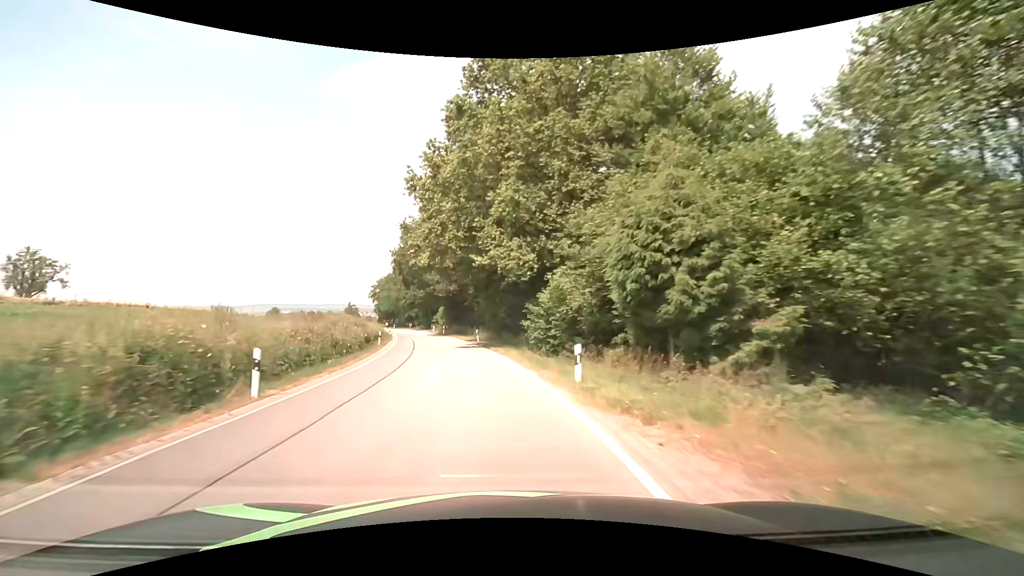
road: secondary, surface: asphalt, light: Day
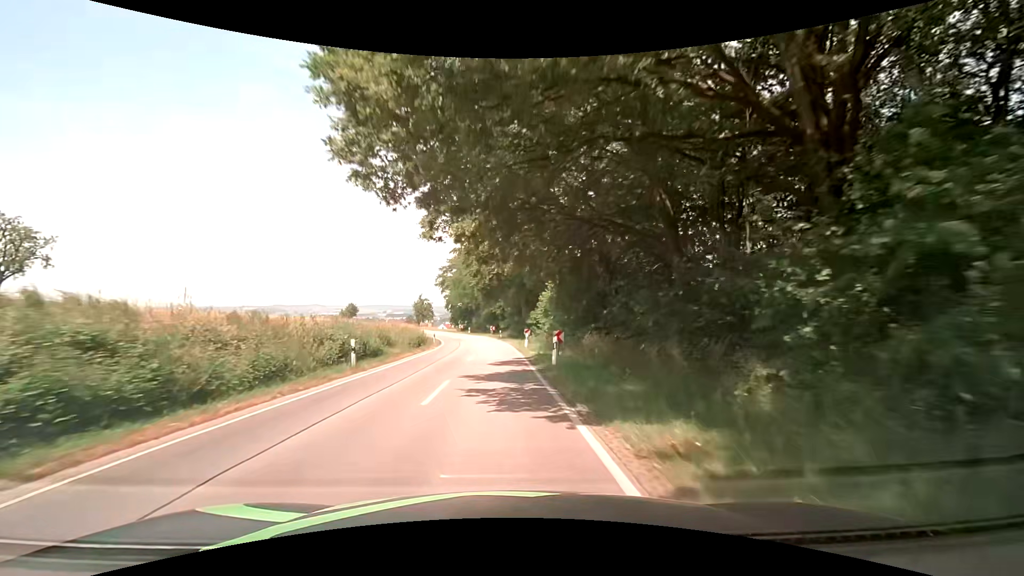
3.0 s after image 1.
(-6.8, +48.9) m; -13°
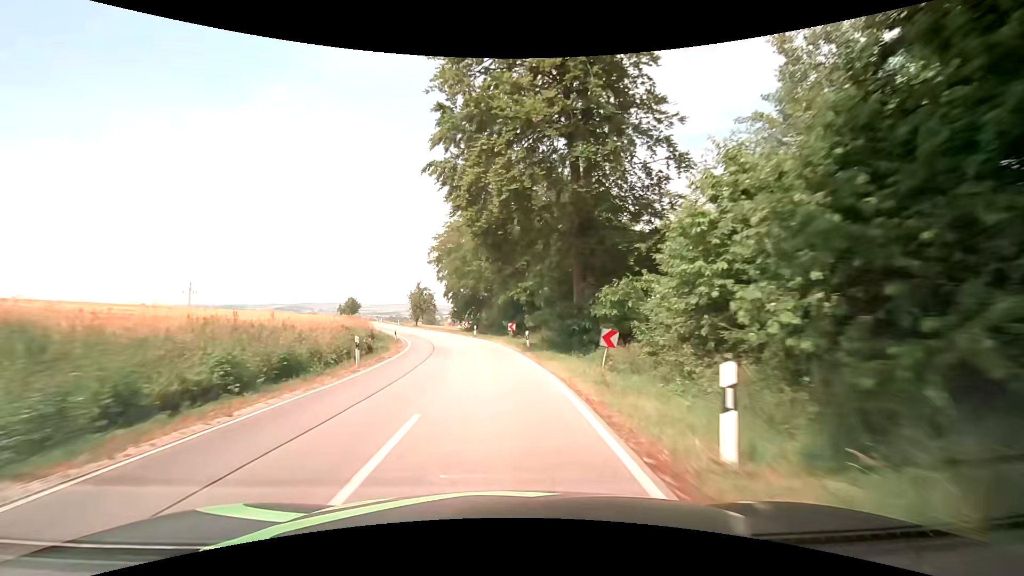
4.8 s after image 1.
(-0.4, +29.0) m; -2°
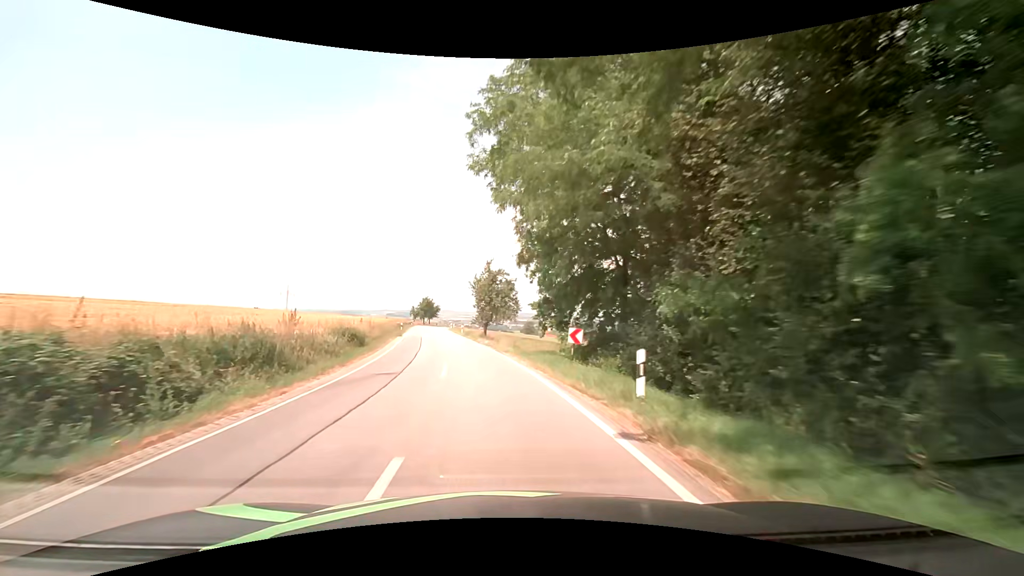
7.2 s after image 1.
(-3.1, +37.9) m; -11°
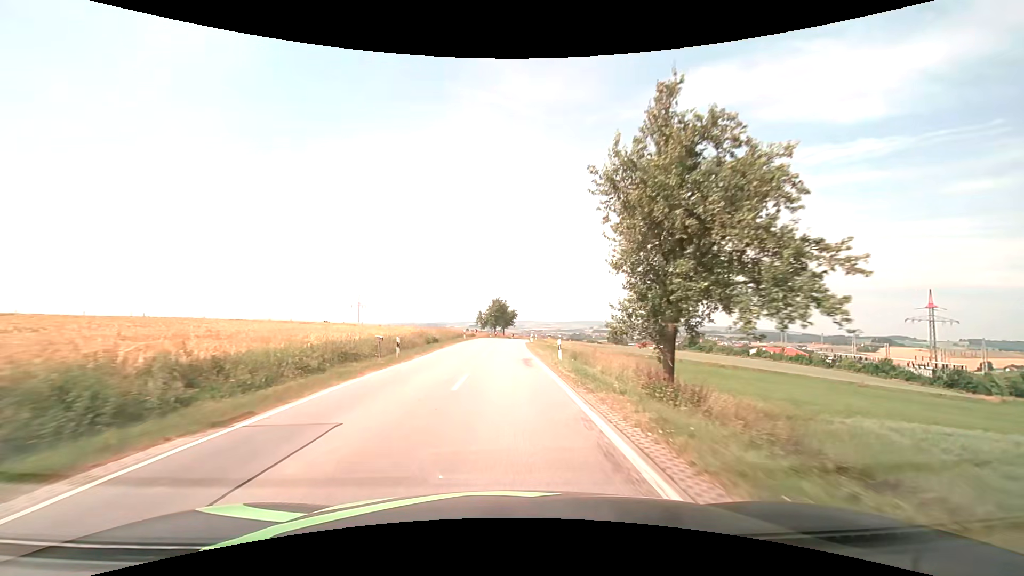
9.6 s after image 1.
(-4.3, +38.1) m; -10°
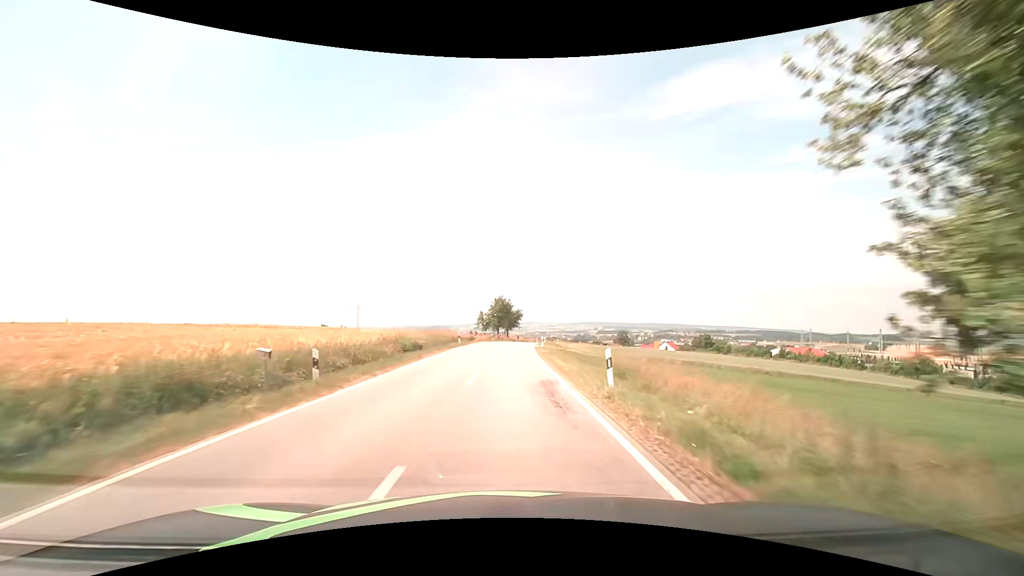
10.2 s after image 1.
(-0.1, +9.9) m; -1°
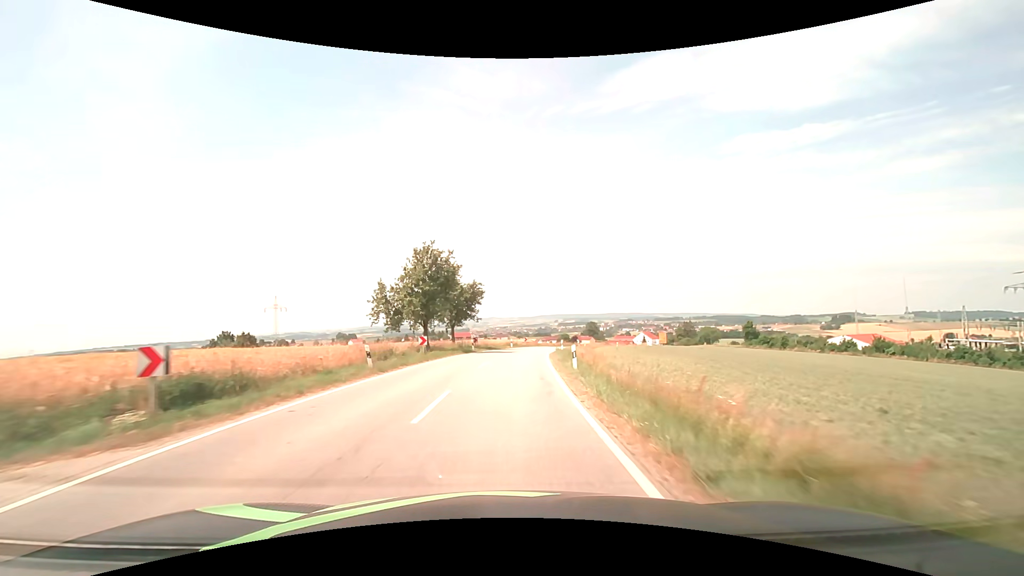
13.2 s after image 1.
(+1.3, +52.4) m; +4°
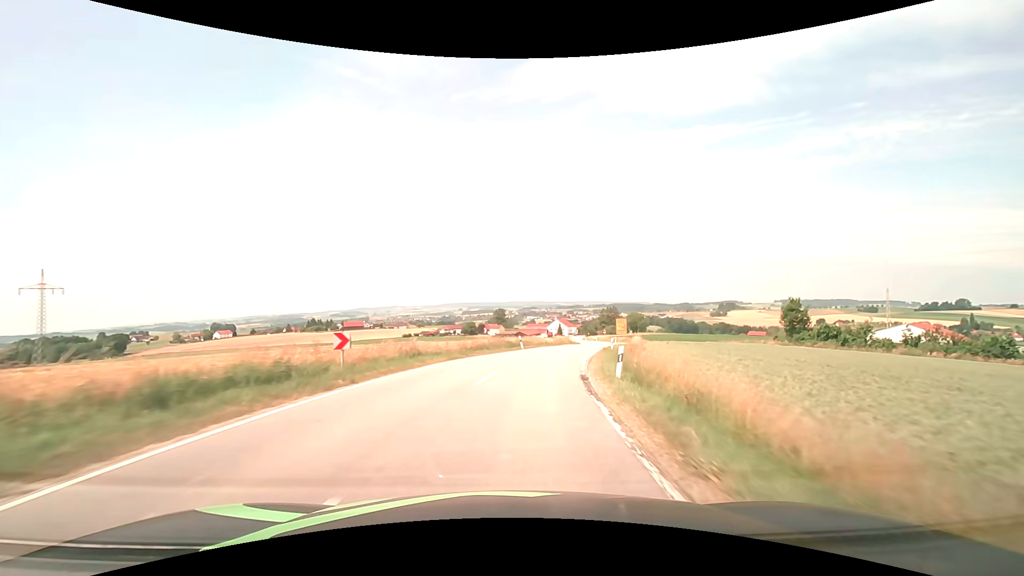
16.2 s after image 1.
(+4.3, +53.6) m; +11°
(0, +10) (+1, +20) (+3, +30) (+6, +39) (+8, +49) (+11, +59) (+13, +68) (+15, +78) (+17, +88) (+19, +98) m
